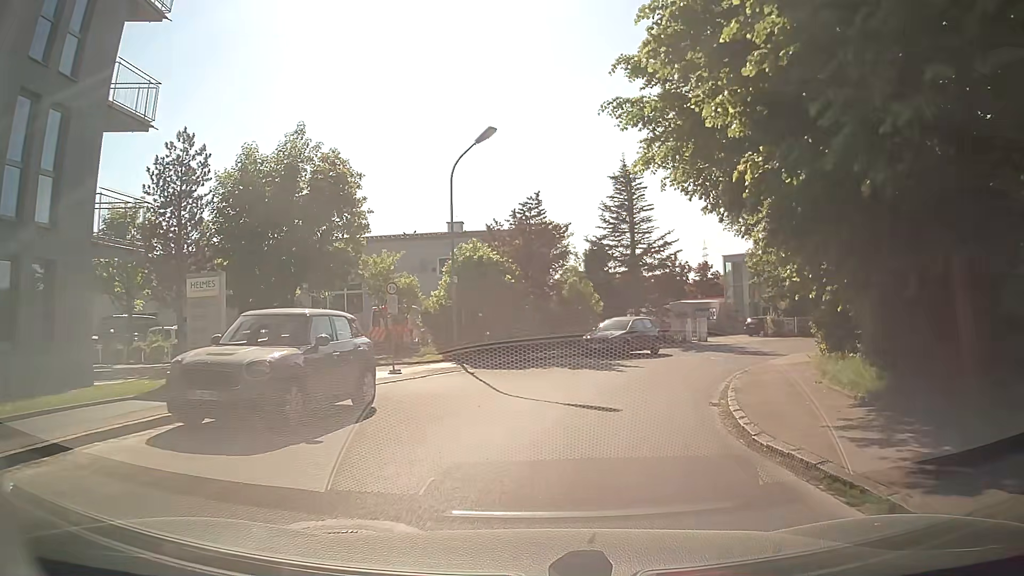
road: unclassified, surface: asphalt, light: Day
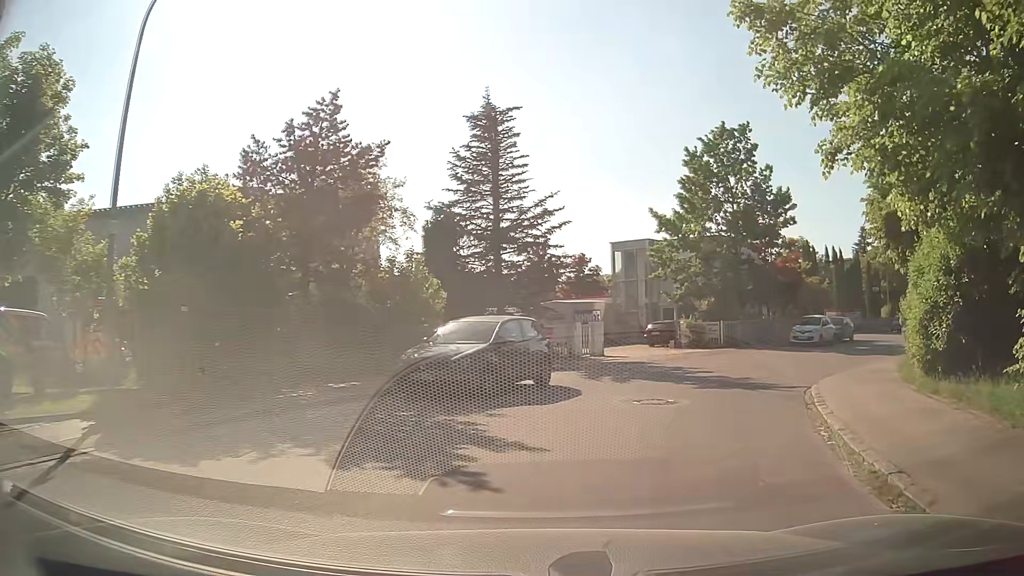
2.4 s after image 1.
(+1.2, +12.8) m; +12°
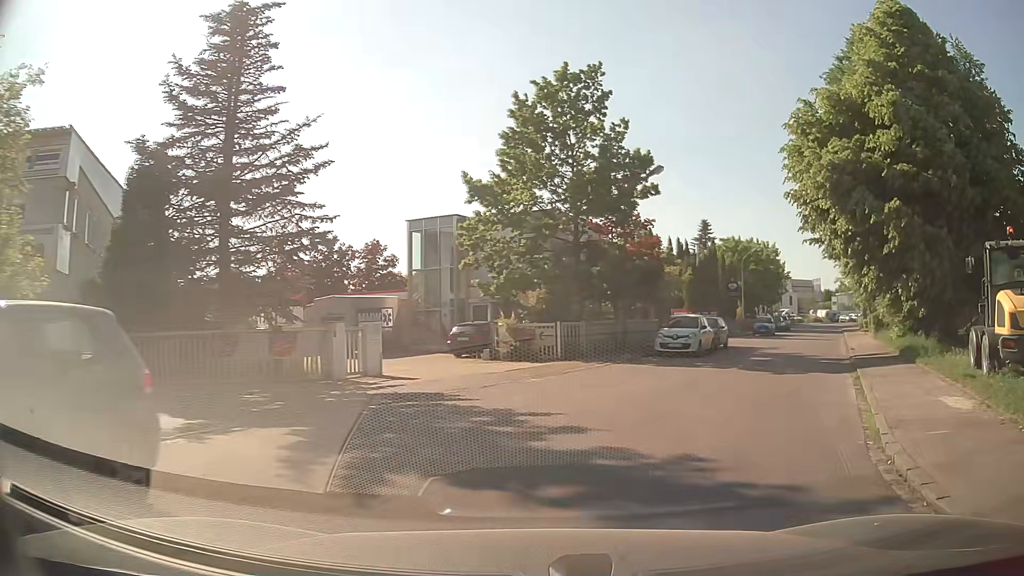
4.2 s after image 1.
(+1.4, +10.0) m; +17°
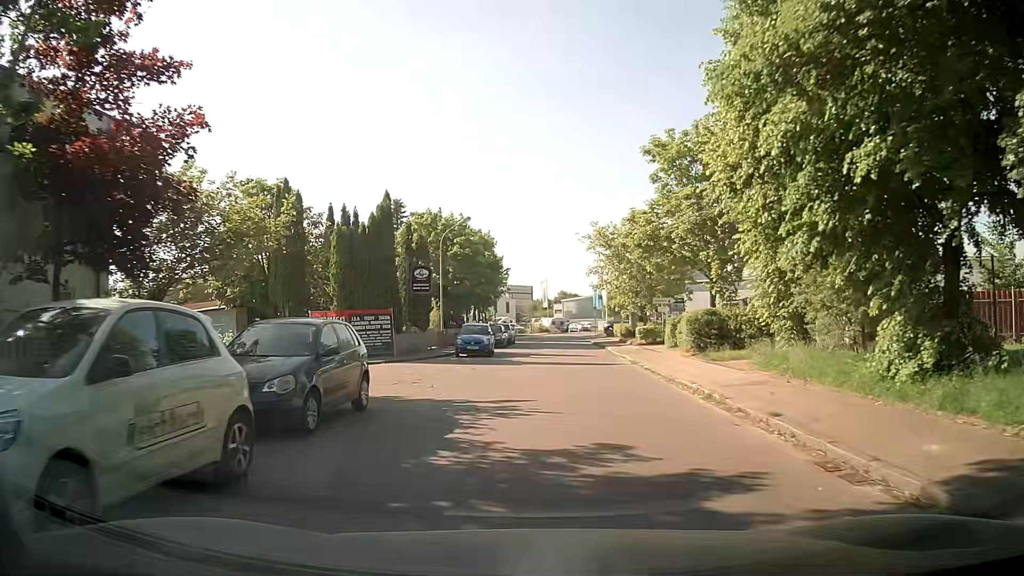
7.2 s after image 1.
(+6.3, +20.7) m; +24°
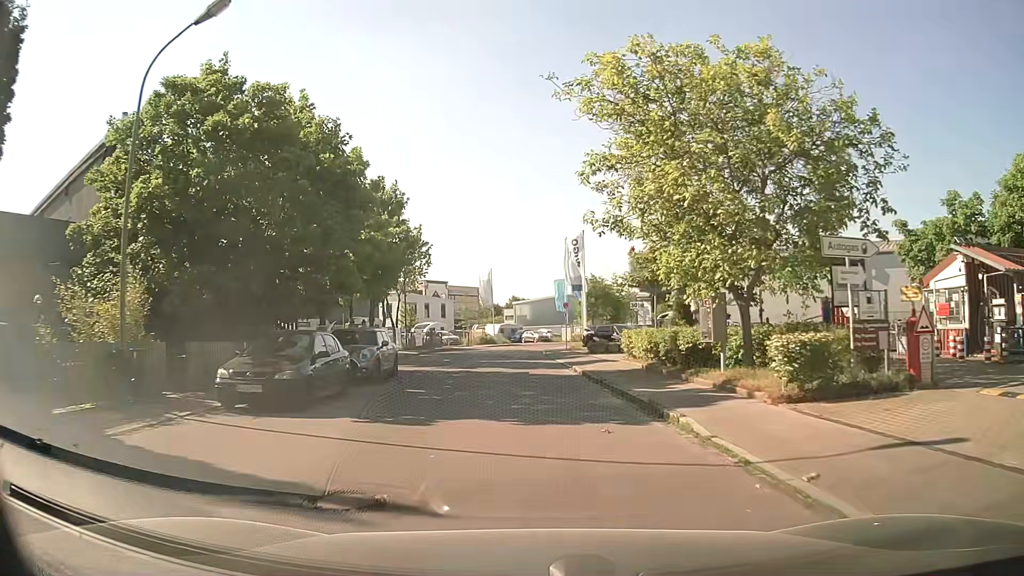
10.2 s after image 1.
(+1.1, +28.0) m; +4°
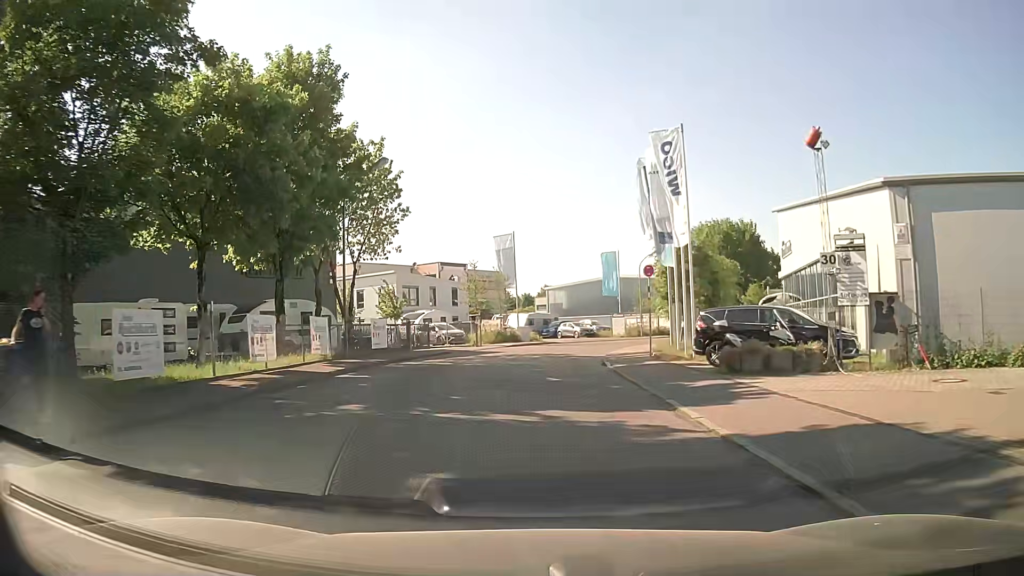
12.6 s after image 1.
(-0.6, +21.9) m; -2°
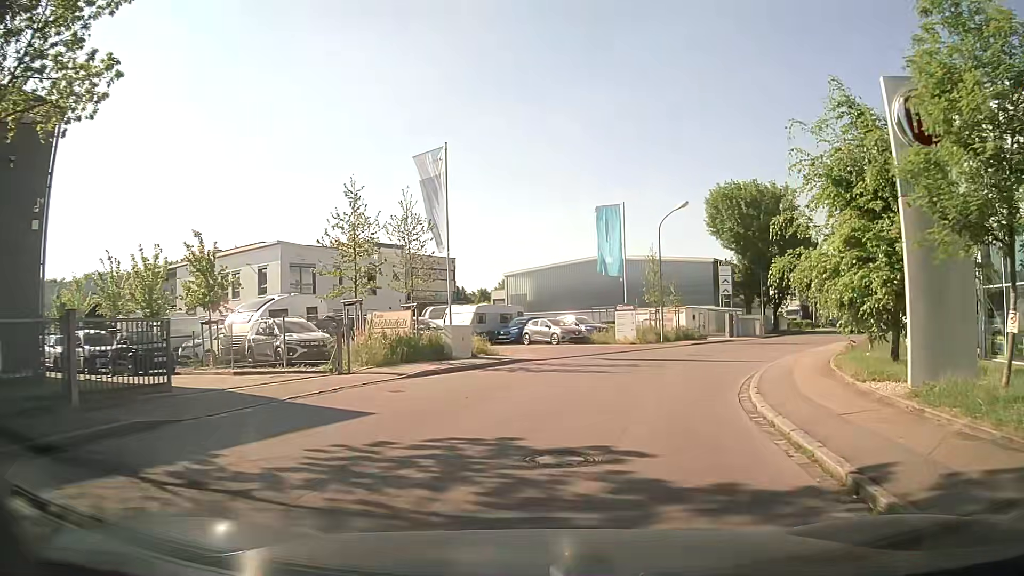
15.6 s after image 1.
(-0.2, +23.2) m; +2°
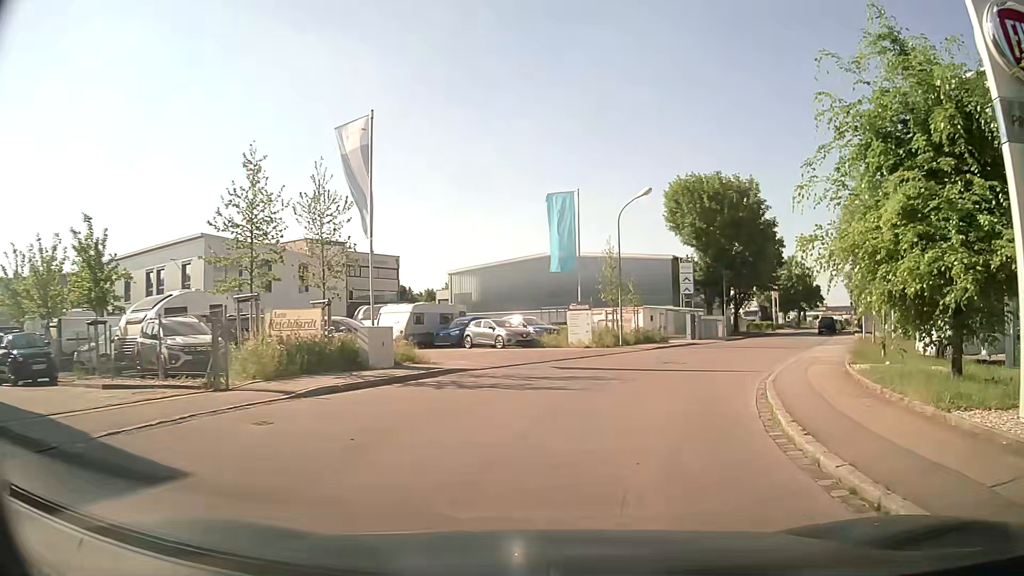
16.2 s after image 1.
(+0.1, +4.1) m; +4°
(+1, +10) (+4, +19) (+9, +28) (+14, +37) (+18, +46) (+22, +55) (+26, +64) (+30, +73) (+35, +82) (+40, +91) m
